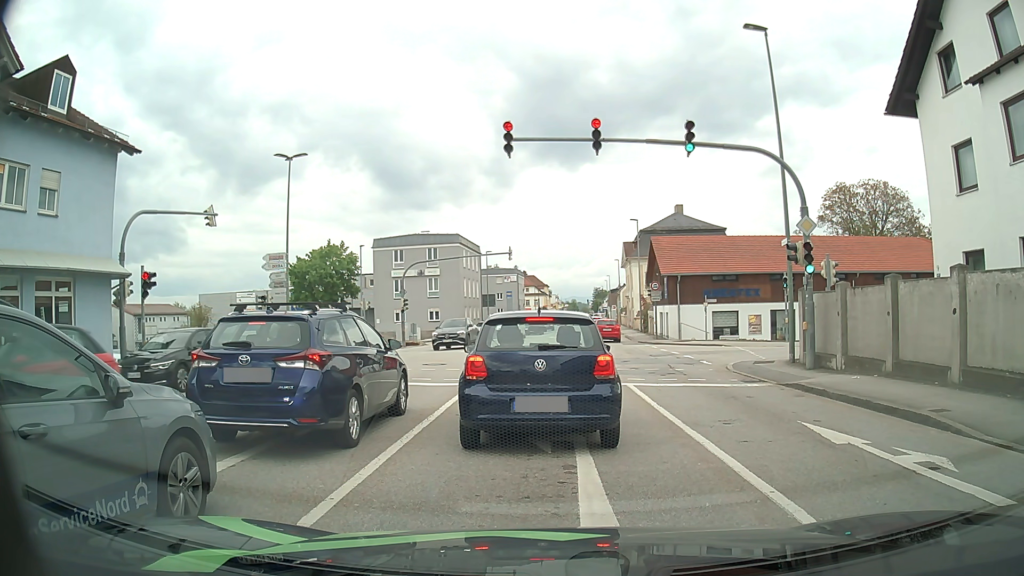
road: tertiary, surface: asphalt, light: Day
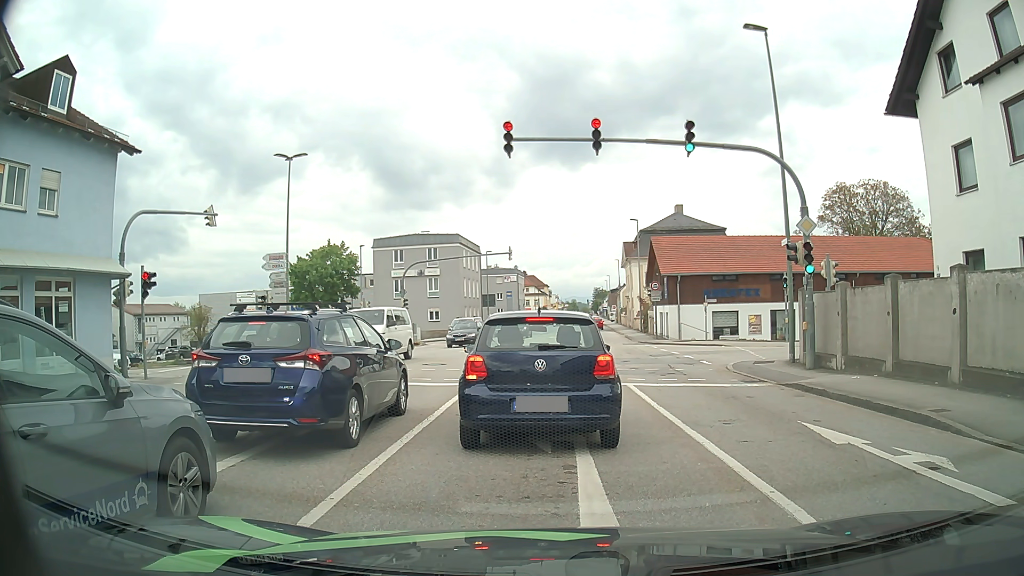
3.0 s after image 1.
(0.0, 0.0) m; 0°
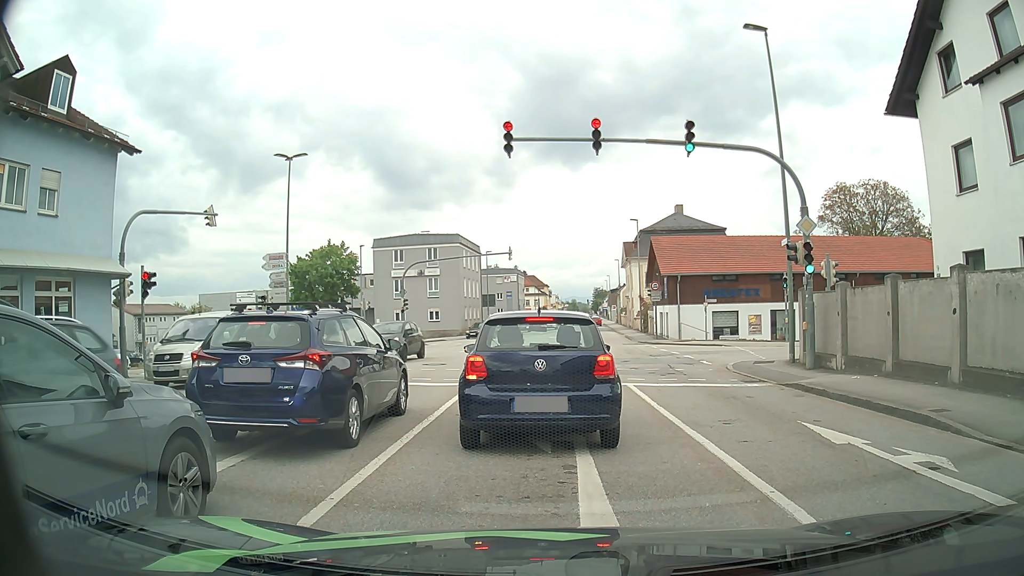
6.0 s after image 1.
(0.0, 0.0) m; 0°
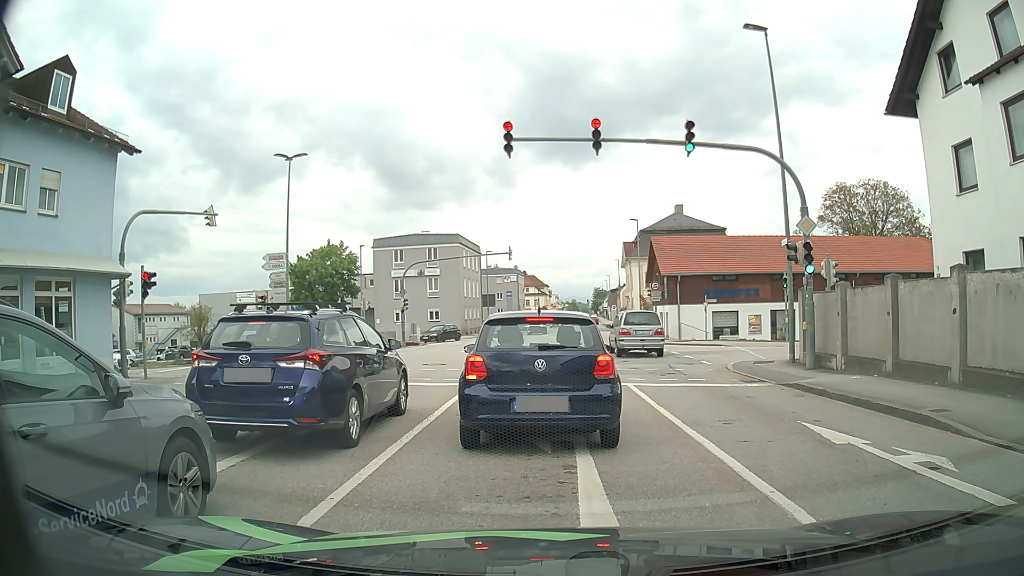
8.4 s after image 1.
(0.0, 0.0) m; 0°
(0, +10) (0, +20) (-1, +30) (-6, +38) (-15, +41) (-25, +41) (-35, +41) (-45, +40) (-55, +40) (-65, +41) m
